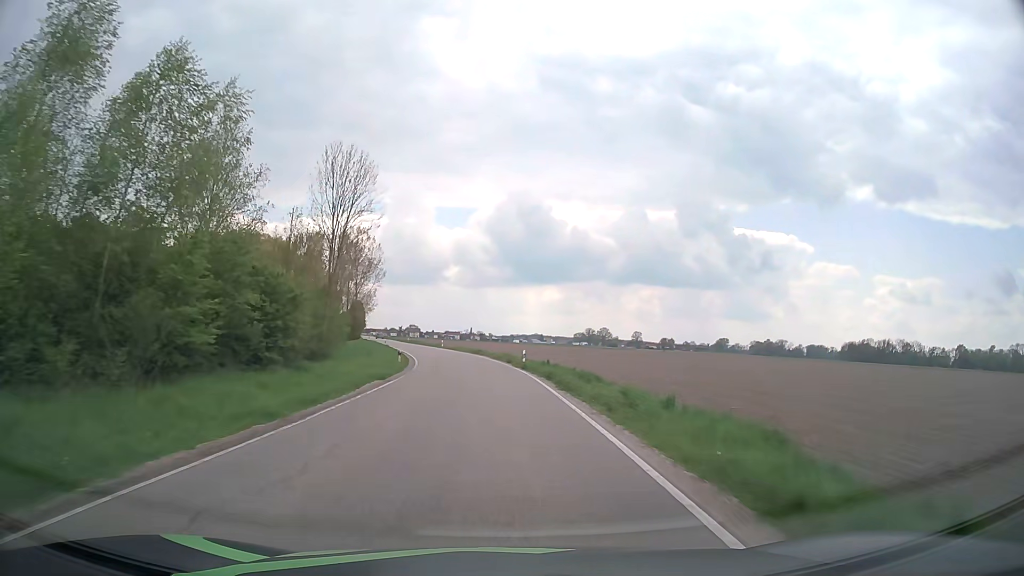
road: secondary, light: Day
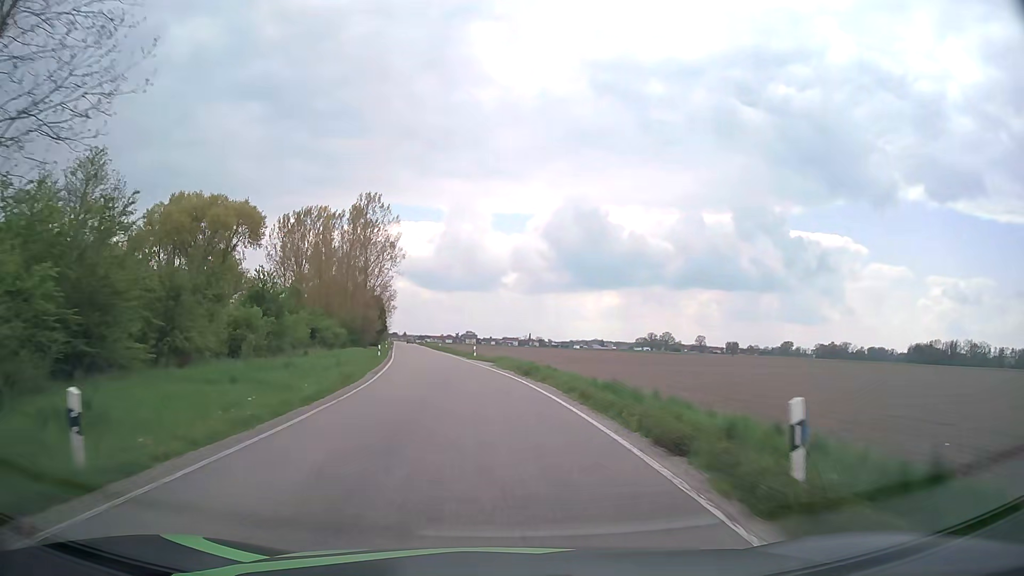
(-0.9, +32.2) m; -5°
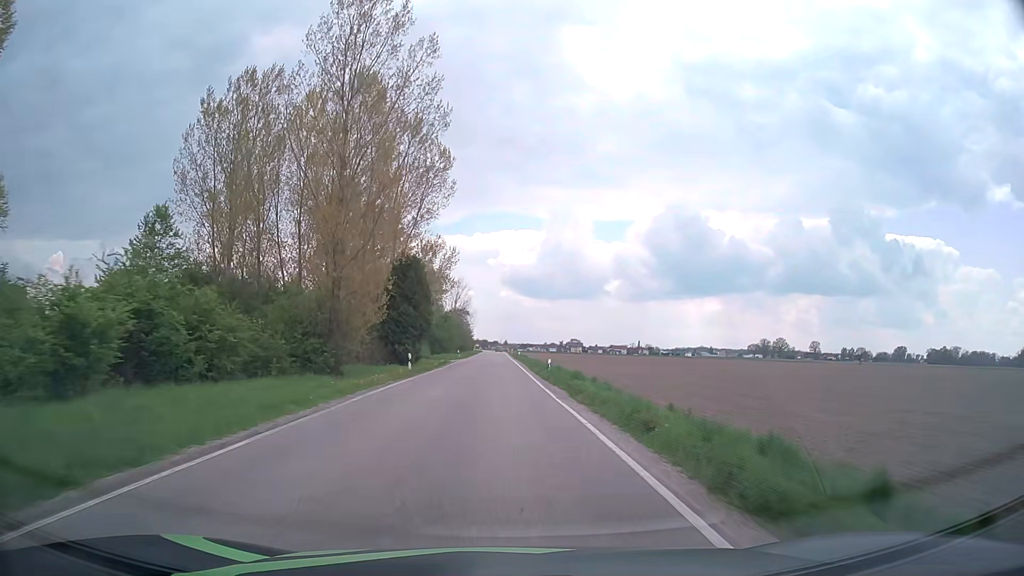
(-5.6, +53.8) m; -9°
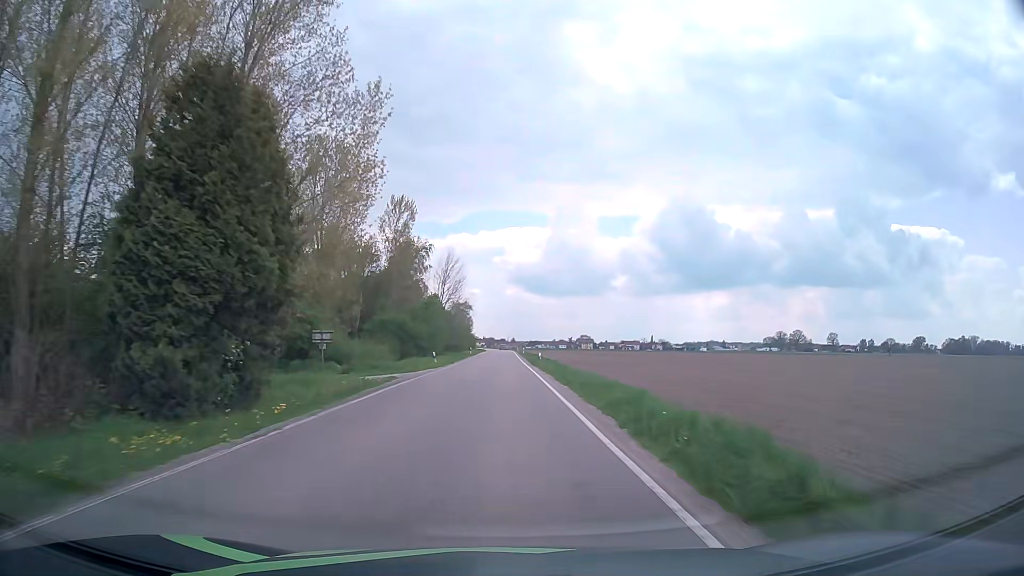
(-0.2, +33.2) m; -1°
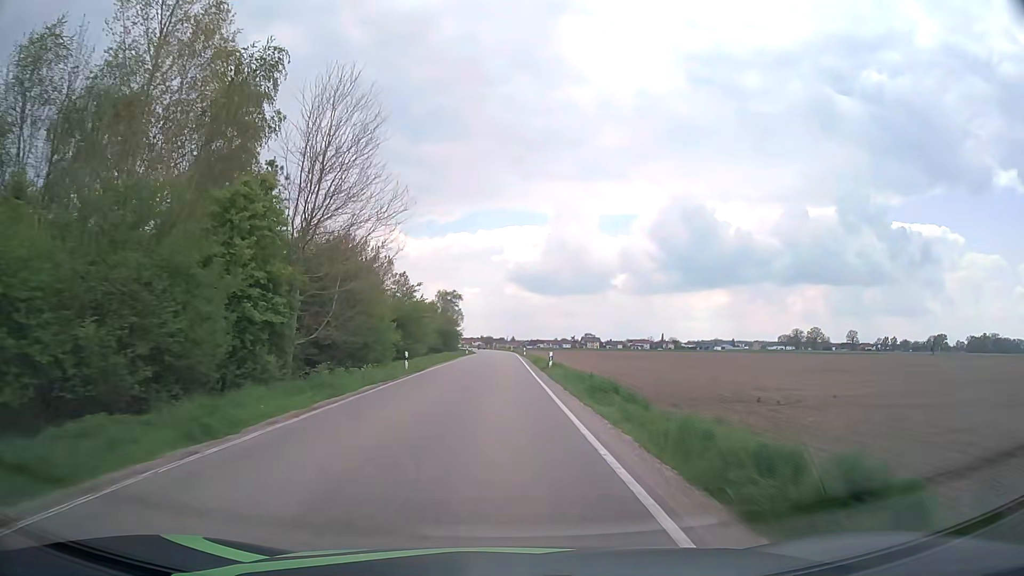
(+0.1, +55.6) m; 0°
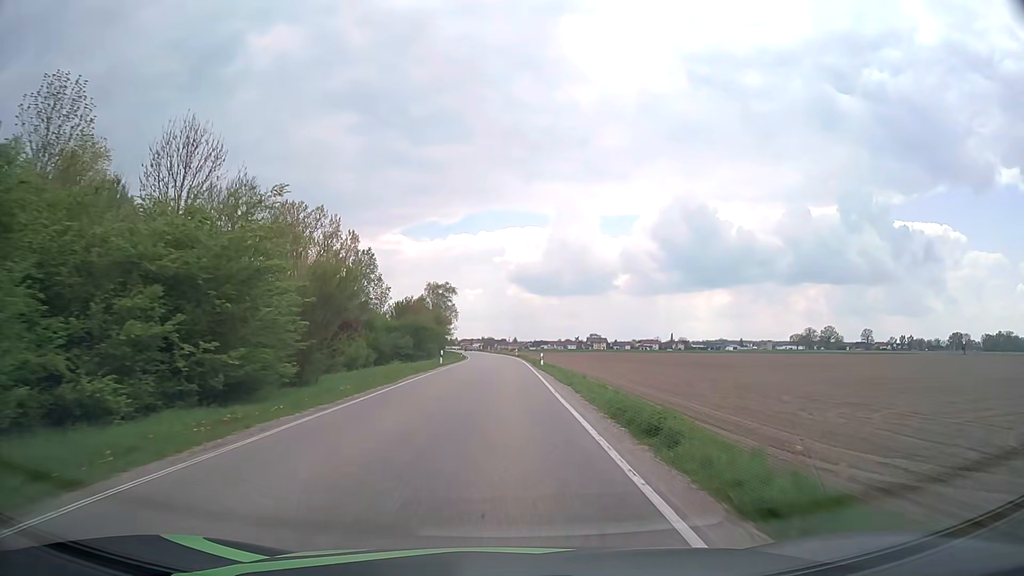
(-0.1, +32.9) m; 0°
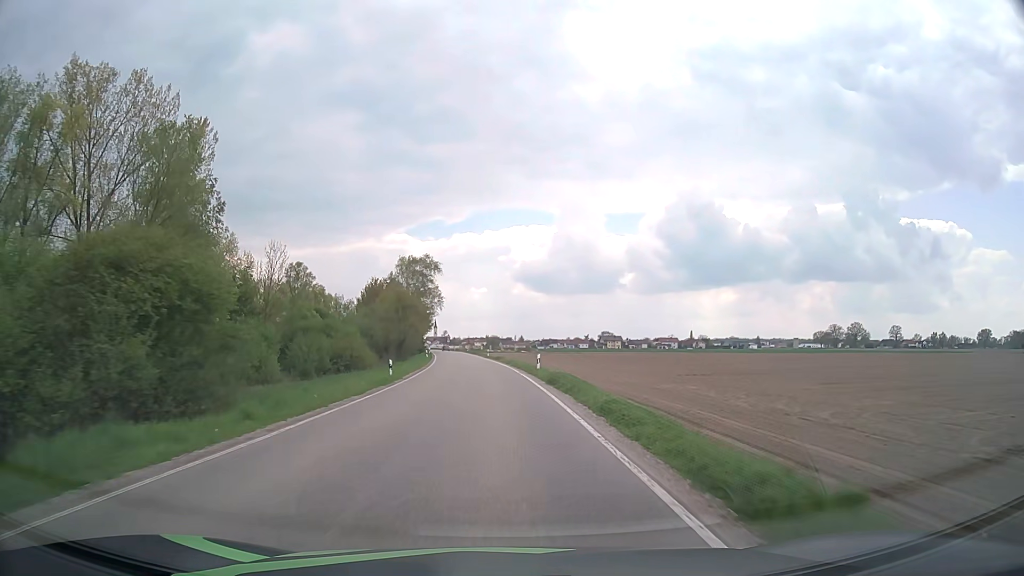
(-0.1, +54.2) m; -1°
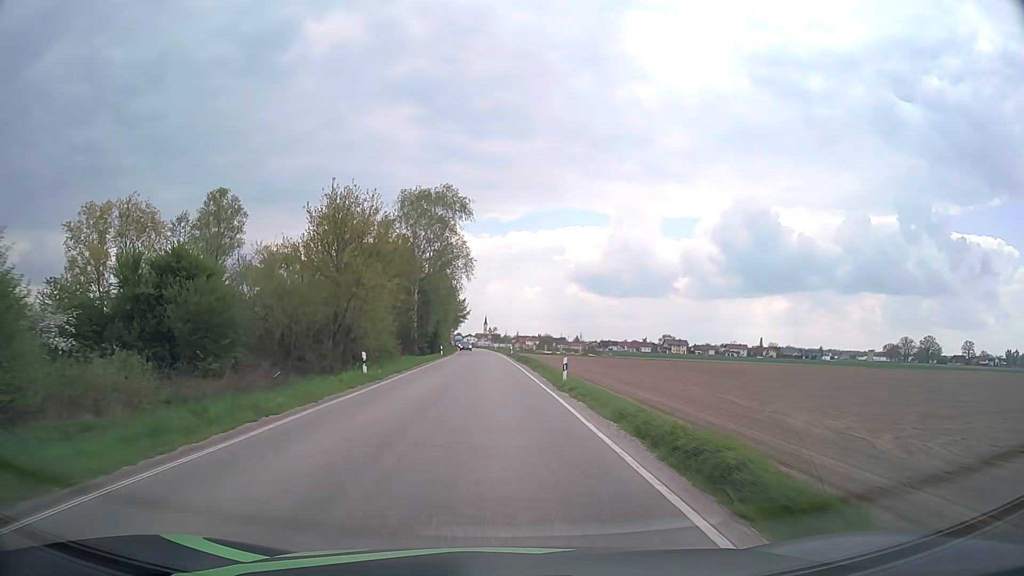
(-2.0, +53.7) m; -4°
(0, +10) (0, +20) (0, +30) (0, +40) (-1, +50) (-1, +60) (-1, +70) (-2, +80) (-2, +90) (-3, +100) m
